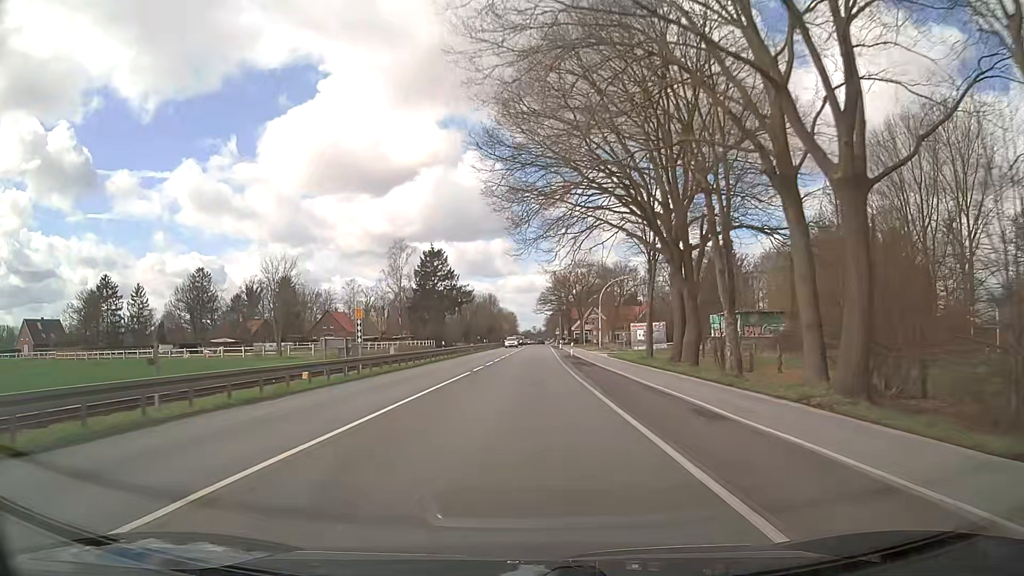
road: primary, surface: asphalt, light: Day
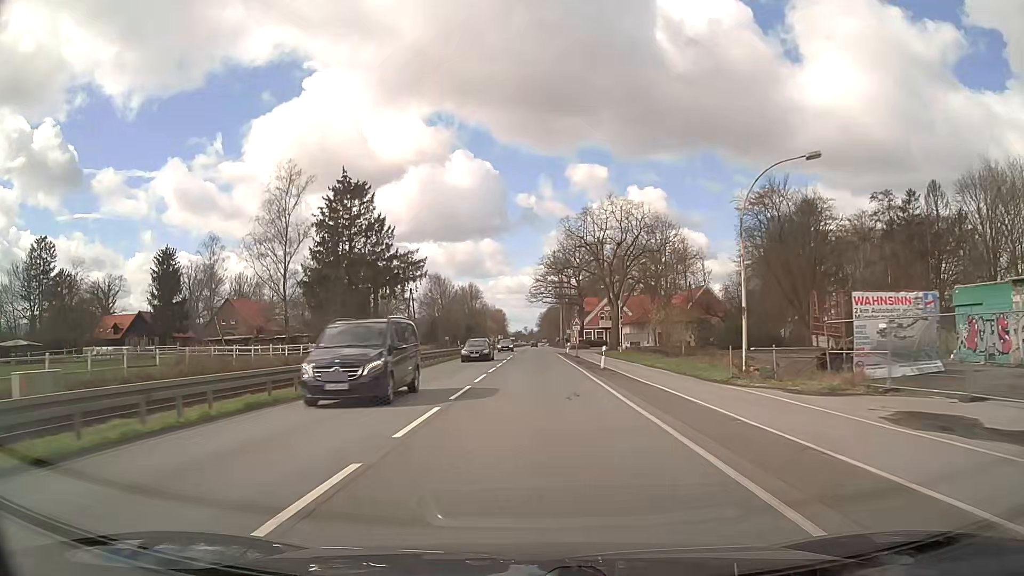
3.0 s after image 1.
(+0.2, +55.6) m; +1°
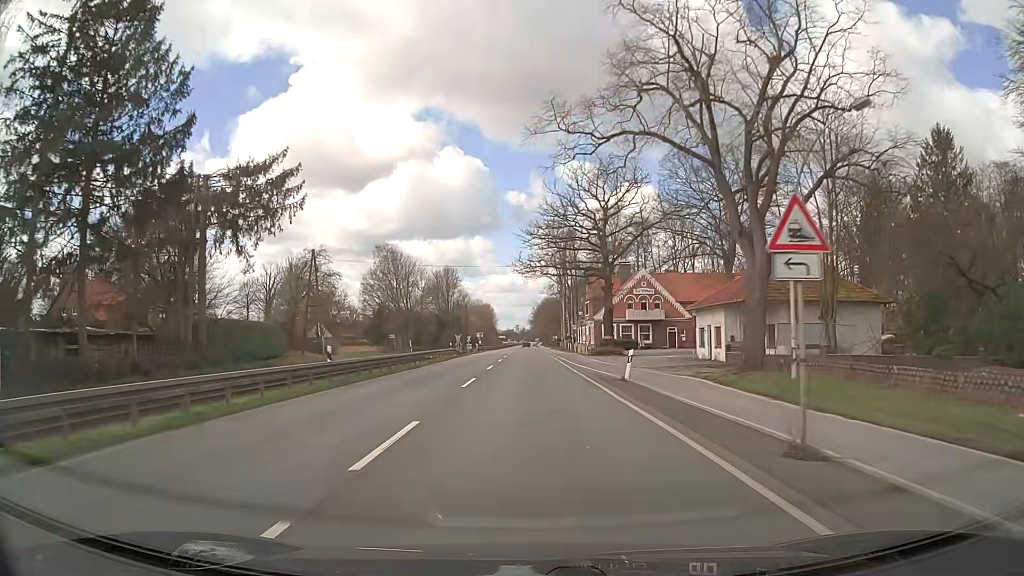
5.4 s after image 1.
(+0.2, +44.5) m; +1°
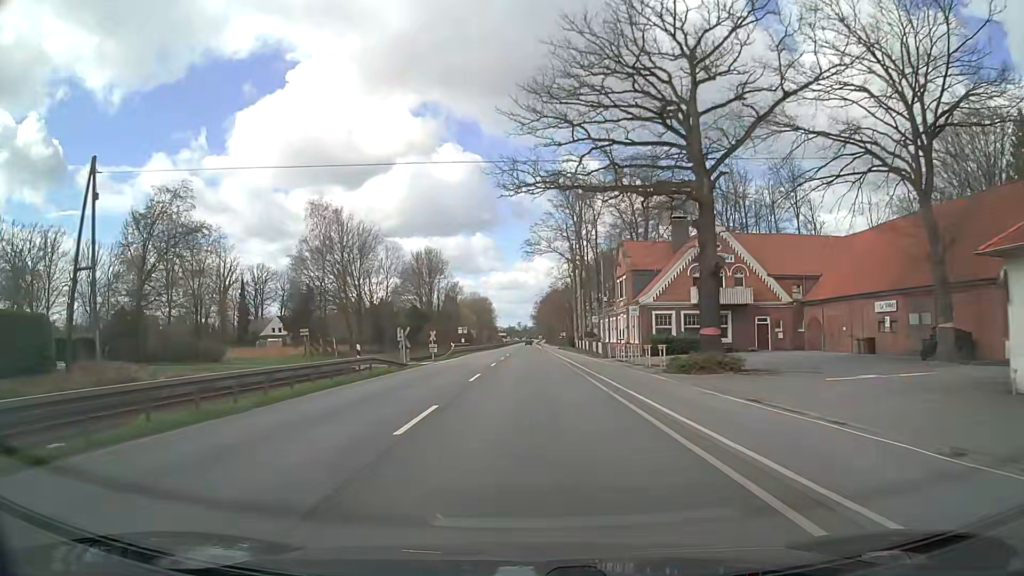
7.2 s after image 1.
(-0.1, +33.5) m; 0°
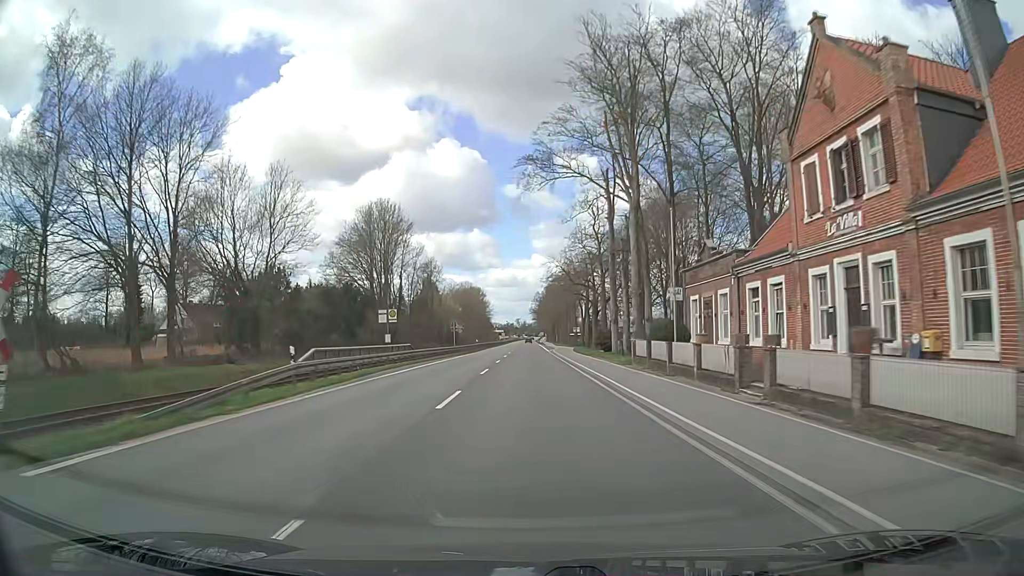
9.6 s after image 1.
(-0.2, +44.6) m; 0°
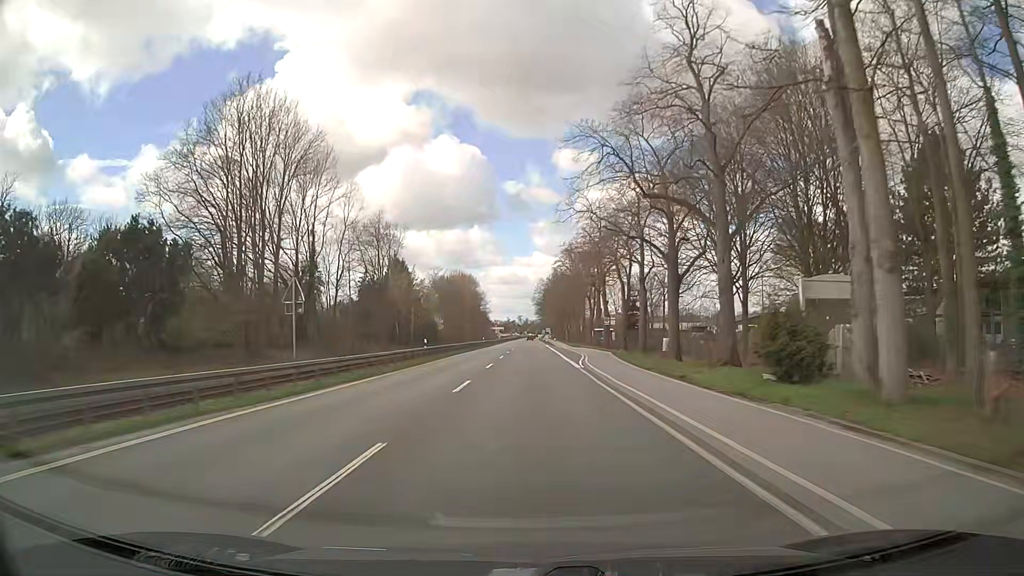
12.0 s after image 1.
(-0.1, +44.6) m; 0°
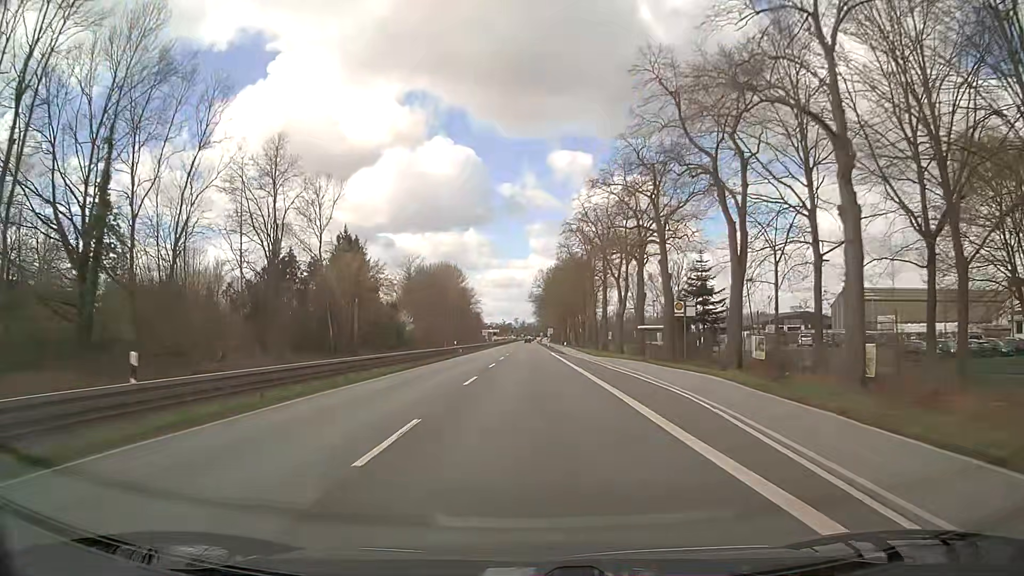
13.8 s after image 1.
(-0.1, +33.5) m; 0°
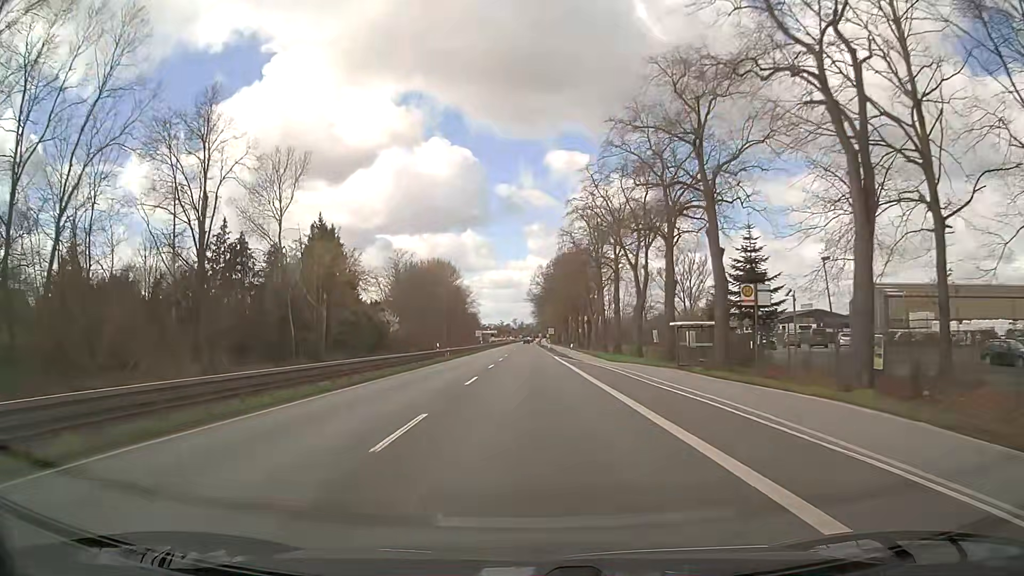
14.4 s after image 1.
(0.0, +11.2) m; 0°
(0, +10) (0, +20) (0, +30) (0, +40) (0, +50) (0, +60) (0, +70) (0, +80) (0, +90) (0, +100) m
